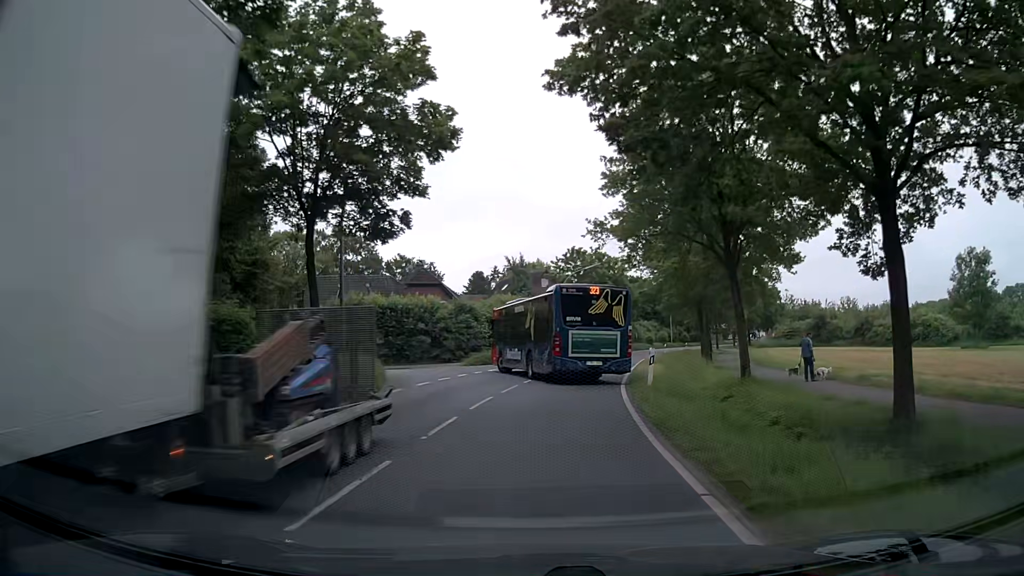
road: secondary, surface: asphalt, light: Day
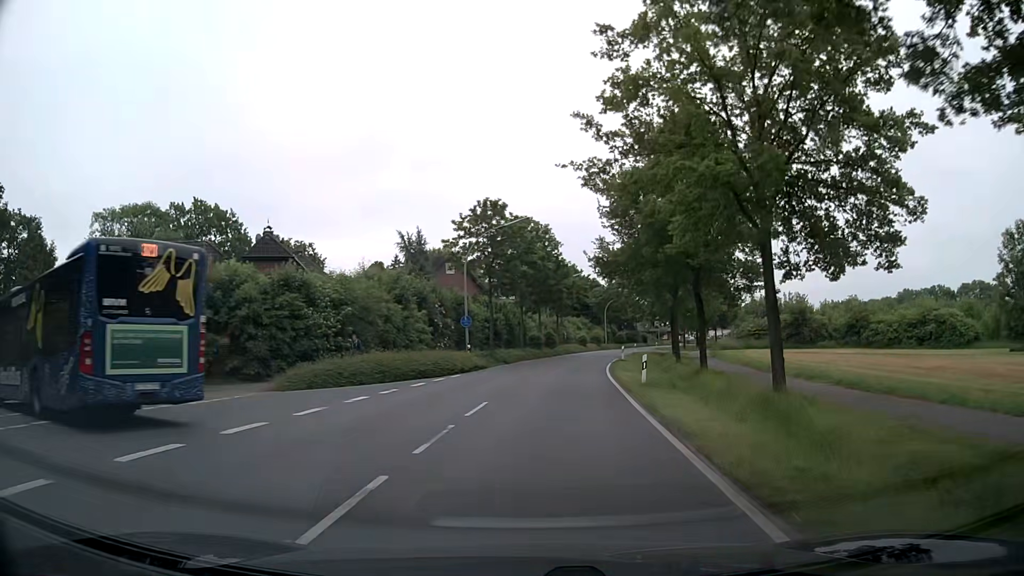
(+1.4, +22.8) m; +8°
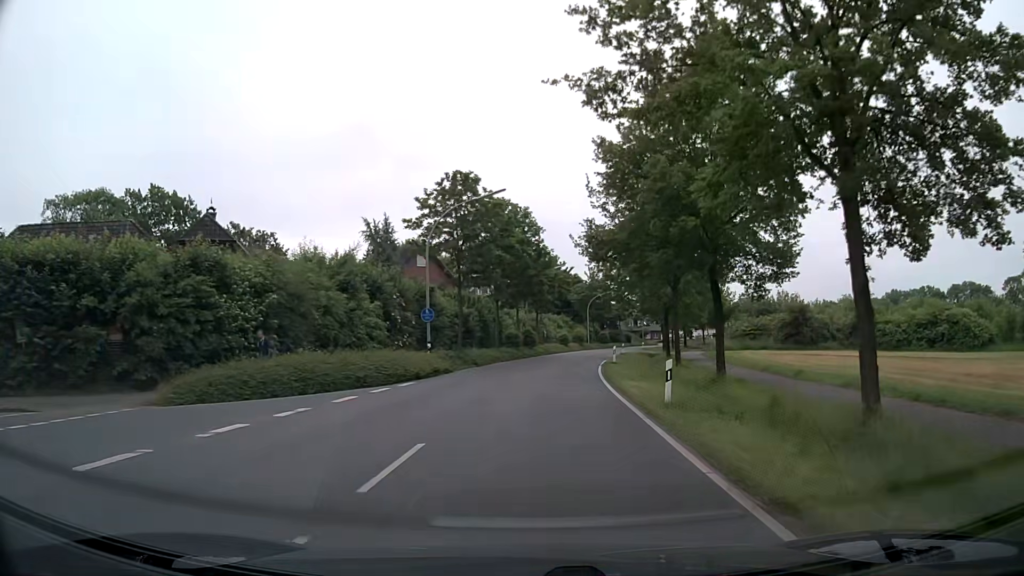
(0.0, +6.7) m; 0°
(0, +10) (+1, +20) (+2, +30) (+4, +40) (+5, +50) (+7, +60) (+9, +69) (+11, +79) (+14, +89) (+17, +98) m
